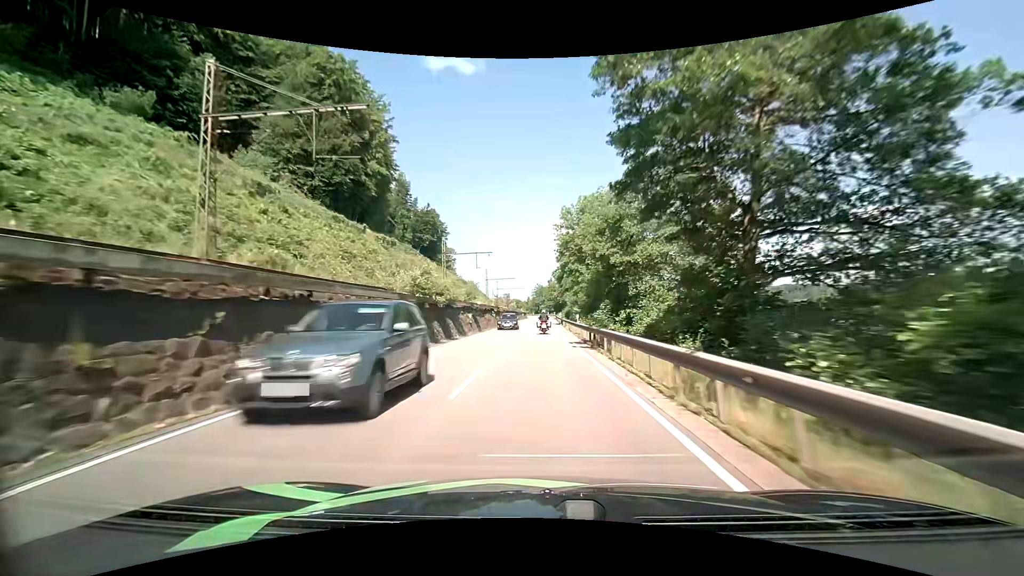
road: primary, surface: asphalt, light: Day
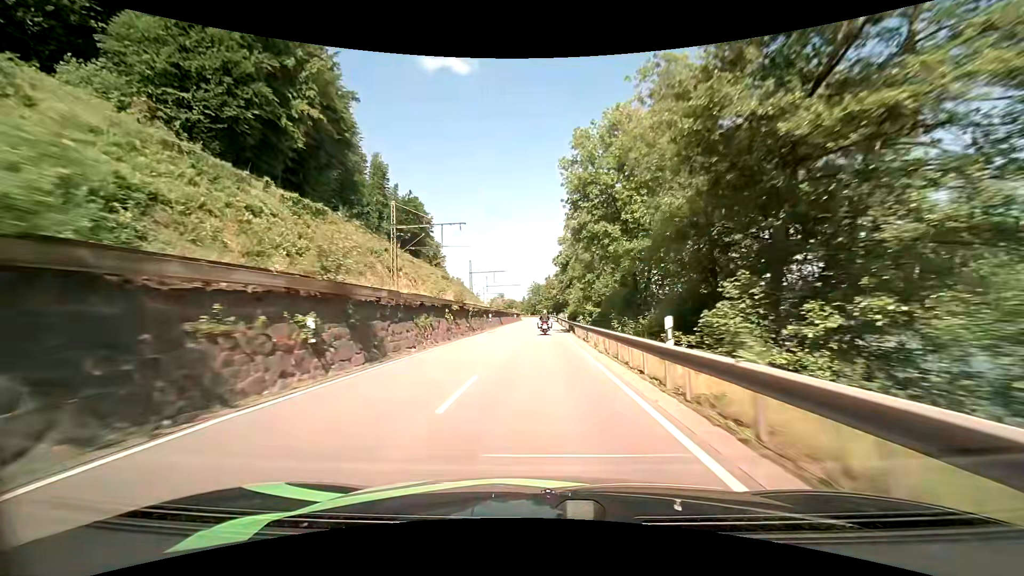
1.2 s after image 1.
(0.0, +25.3) m; 0°
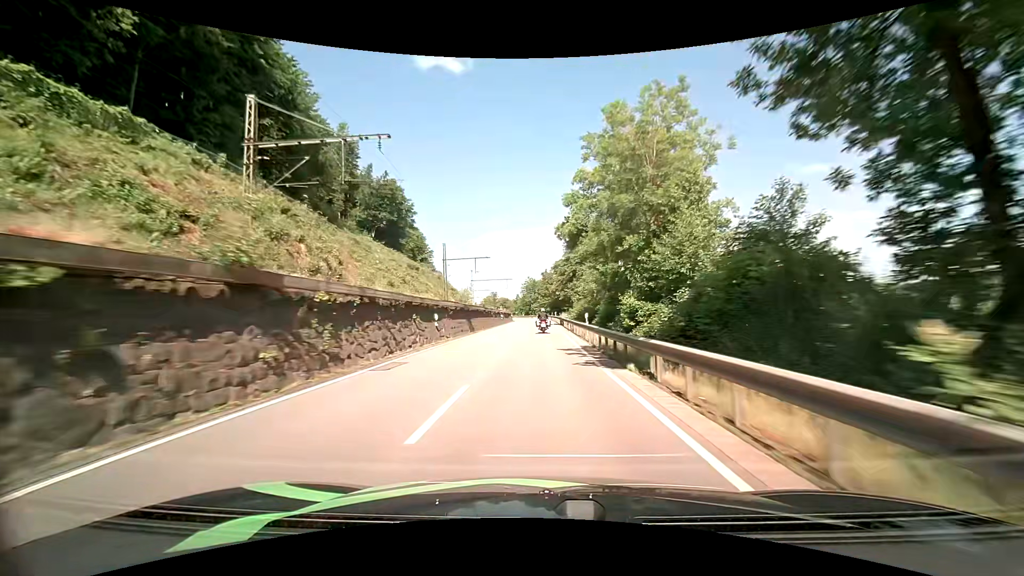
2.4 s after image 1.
(+0.2, +25.4) m; +1°
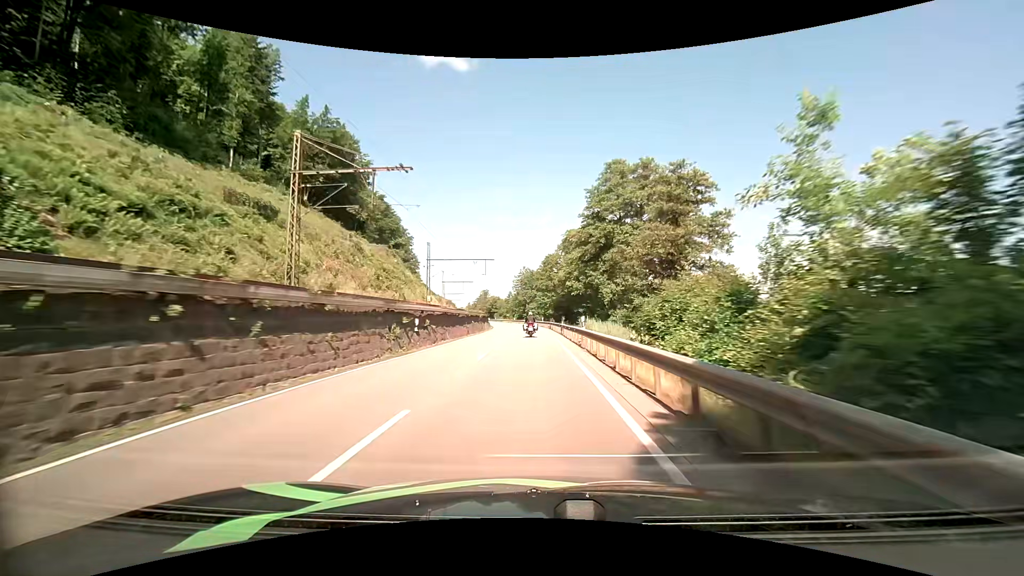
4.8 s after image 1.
(+0.3, +49.9) m; 0°
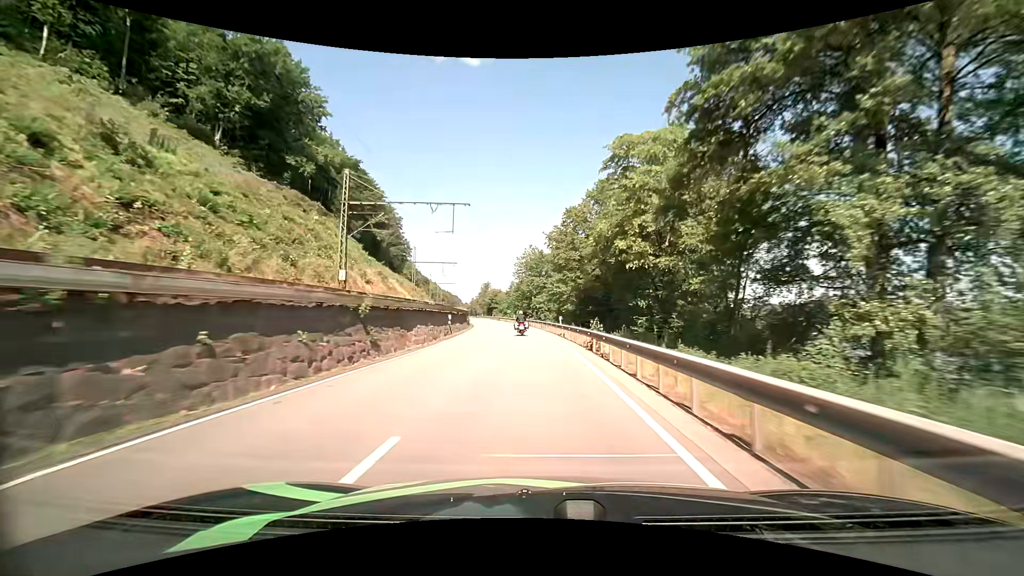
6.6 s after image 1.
(-0.3, +37.4) m; -1°
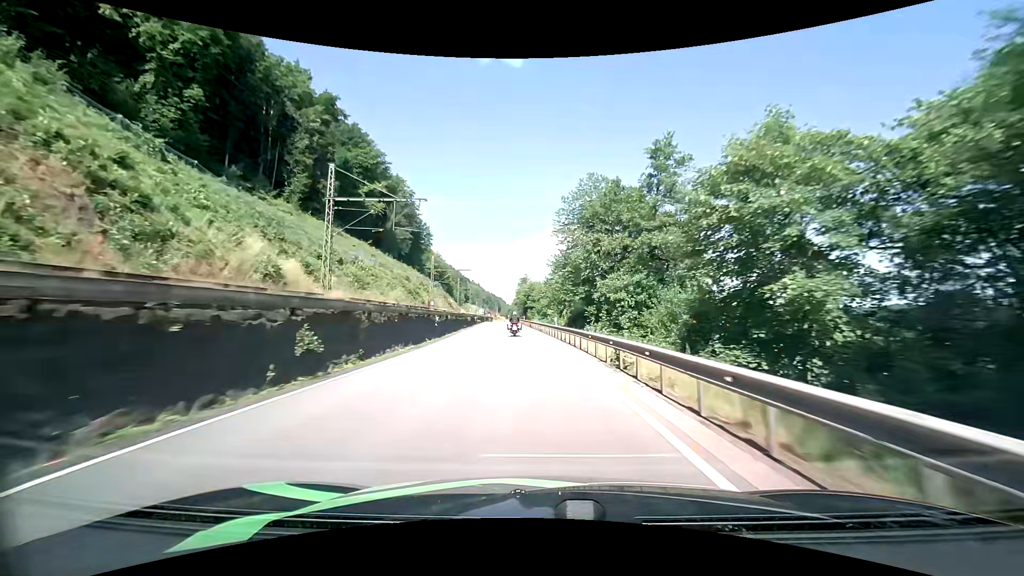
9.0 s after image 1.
(-1.9, +50.3) m; -6°
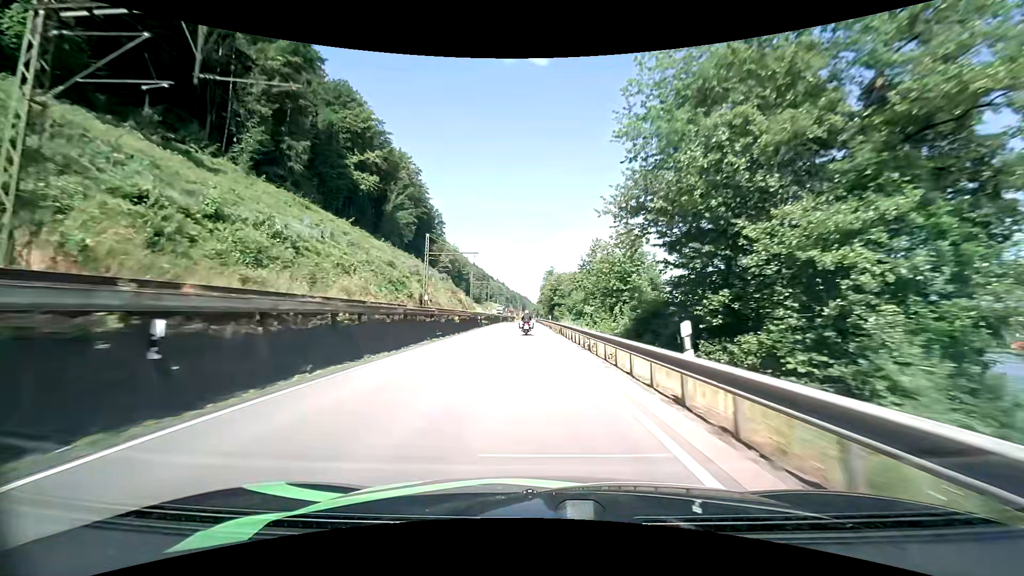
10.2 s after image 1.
(-0.5, +25.5) m; -3°
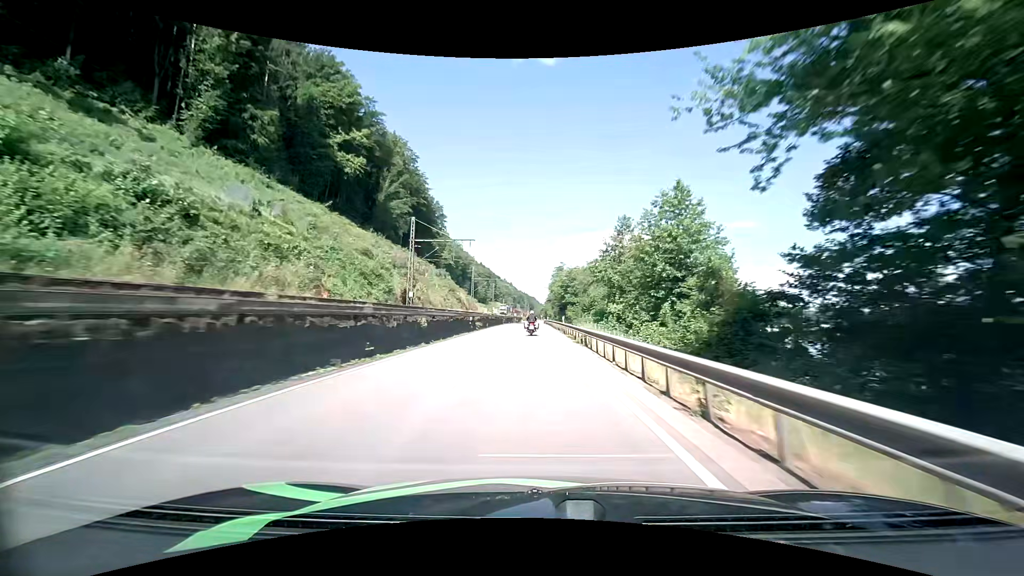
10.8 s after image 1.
(-0.1, +13.0) m; -1°
